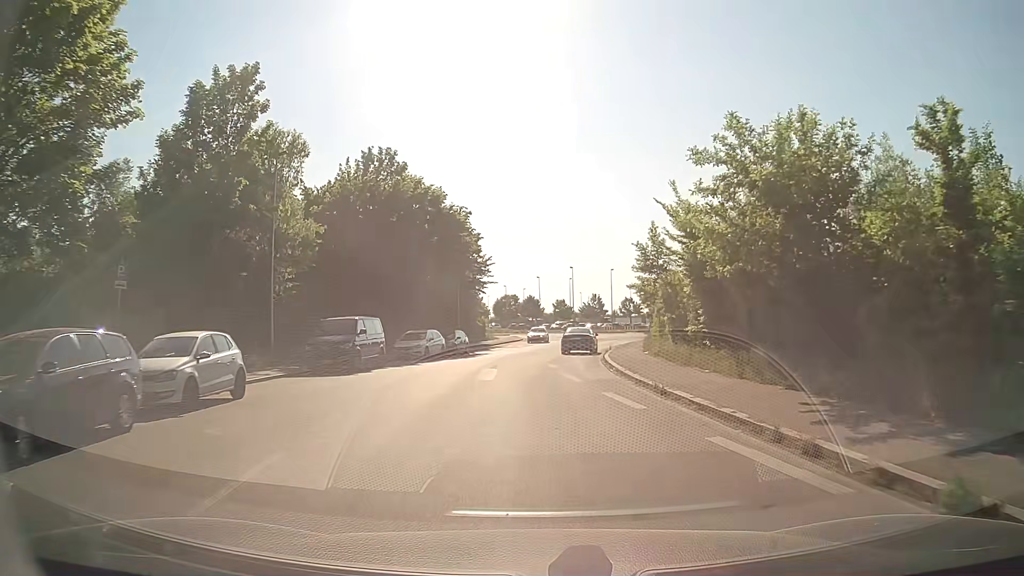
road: residential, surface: asphalt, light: Day
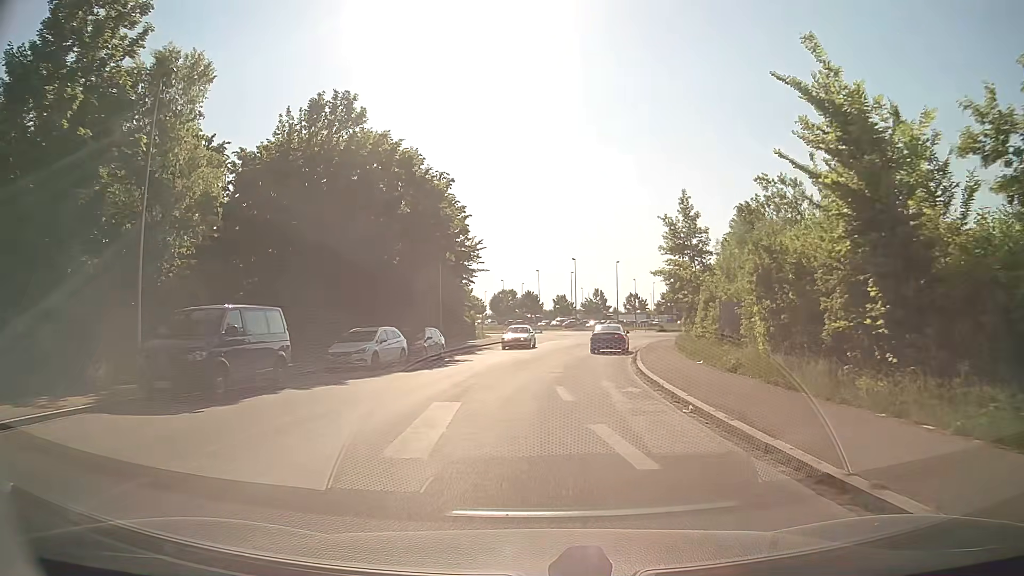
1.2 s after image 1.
(0.0, +10.5) m; 0°
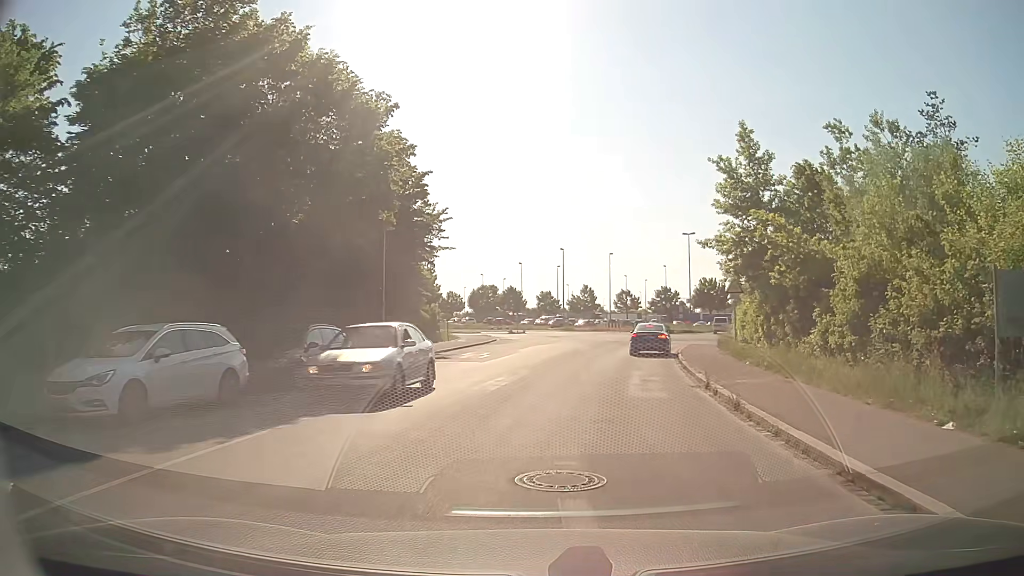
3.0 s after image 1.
(0.0, +13.9) m; 0°
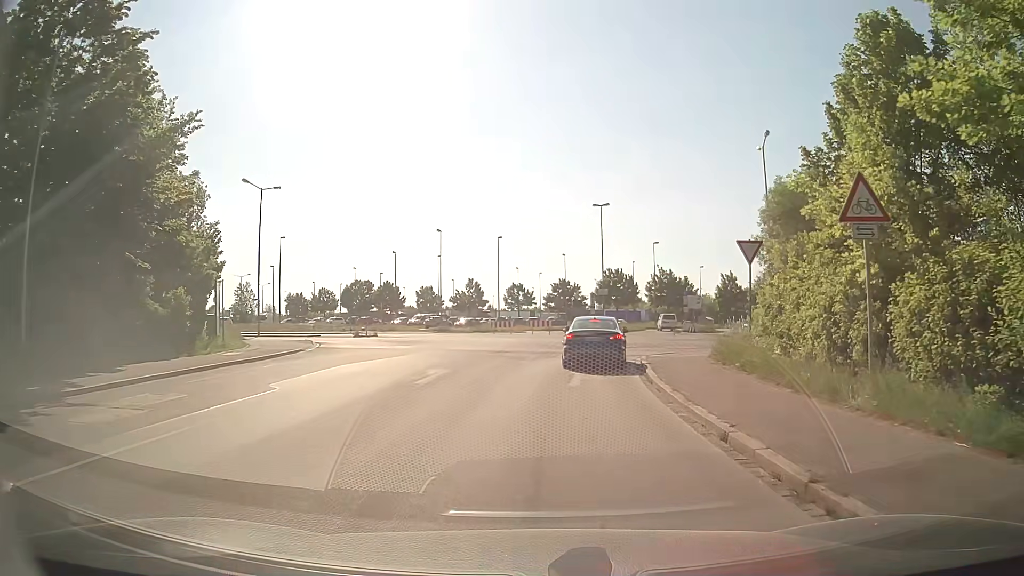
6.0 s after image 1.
(+2.6, +19.5) m; +11°
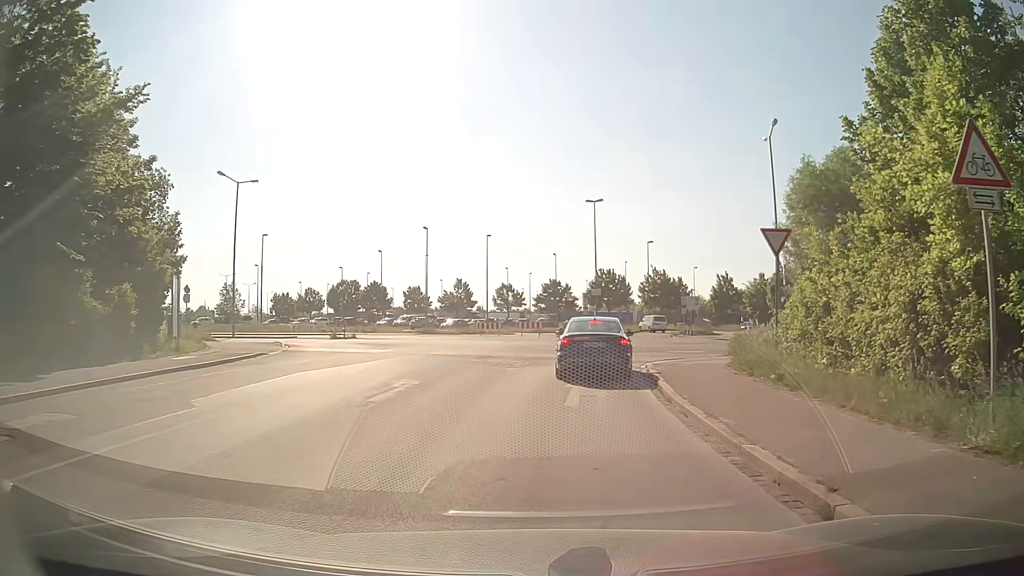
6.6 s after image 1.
(0.0, +3.1) m; 0°
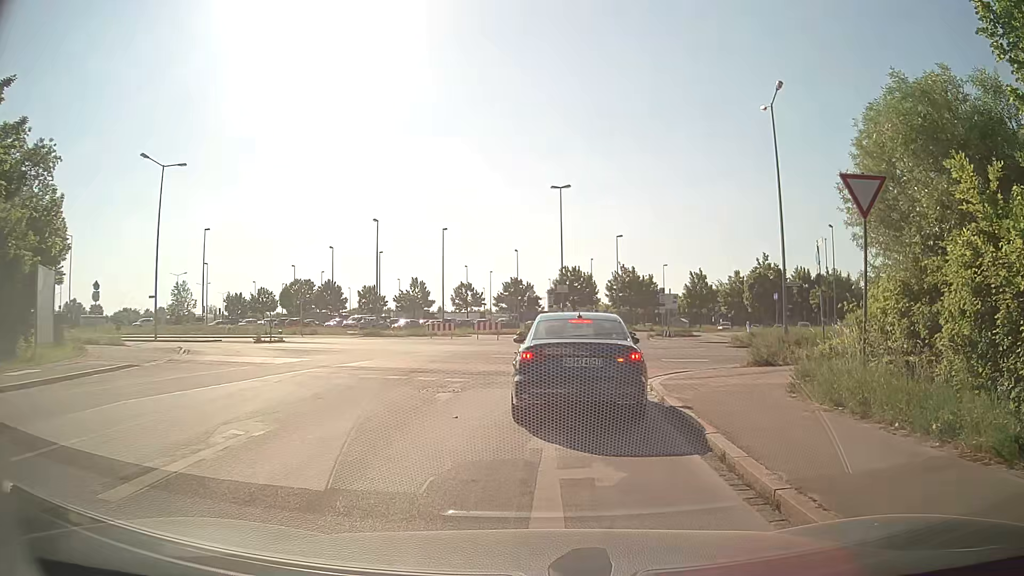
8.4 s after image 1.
(+0.2, +6.5) m; +3°
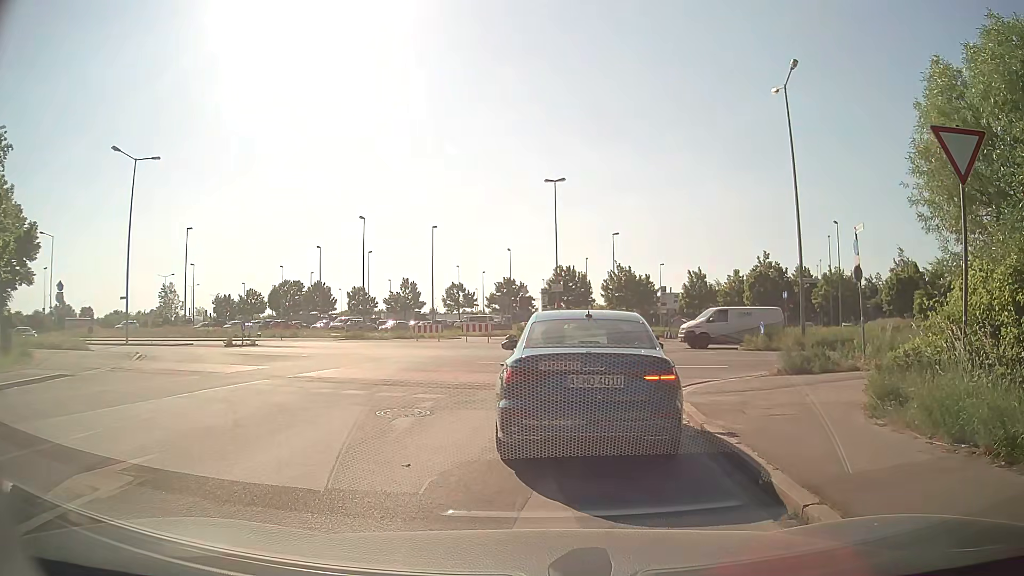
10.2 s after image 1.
(+0.1, +2.9) m; +2°
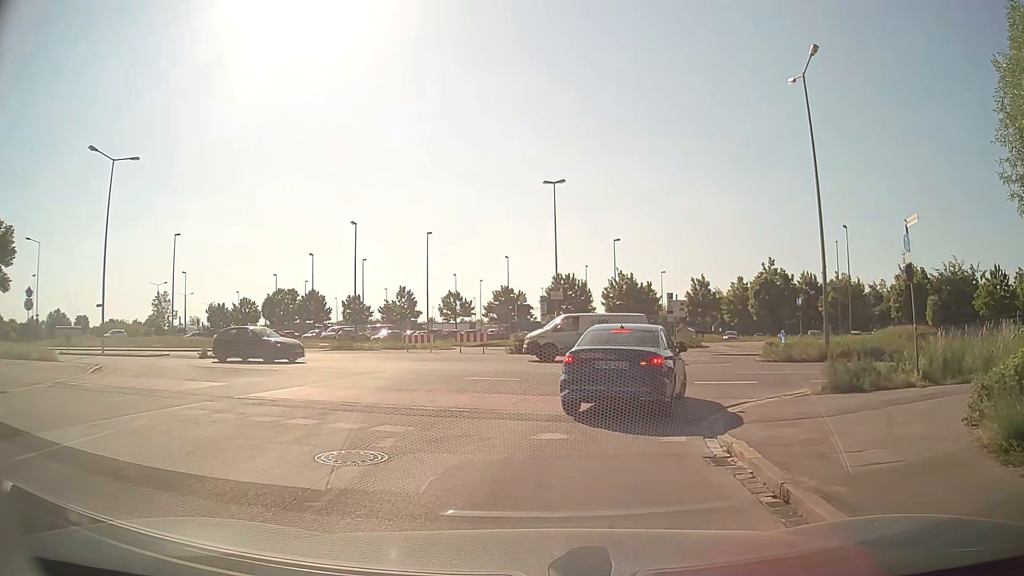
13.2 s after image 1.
(0.0, +2.9) m; -1°
(0, +10) (+1, +20) (+3, +30) (+4, +40) (+6, +50) (+8, +59) (+11, +69) (+13, +79) (+17, +88) (+20, +98) m
